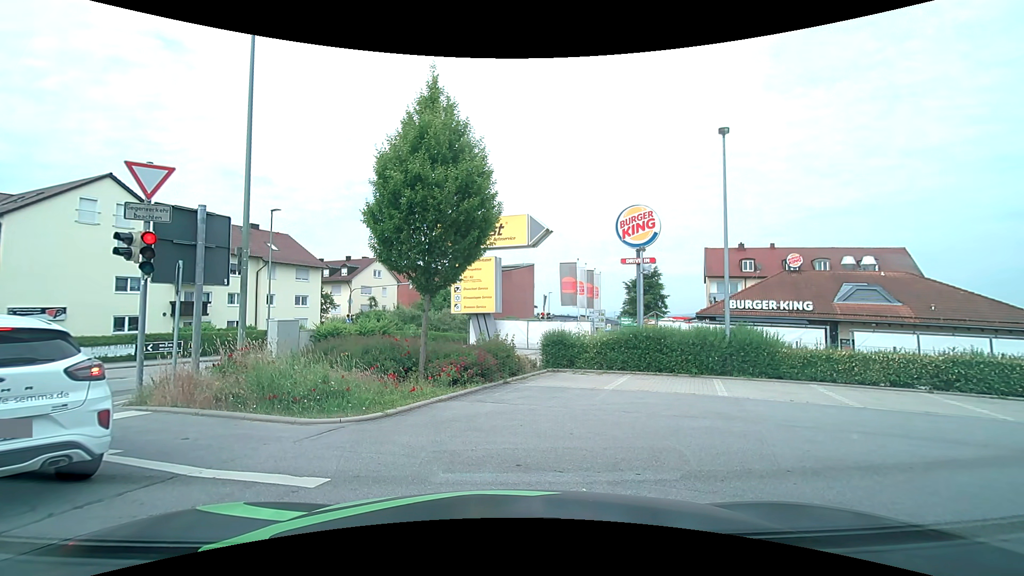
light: Day
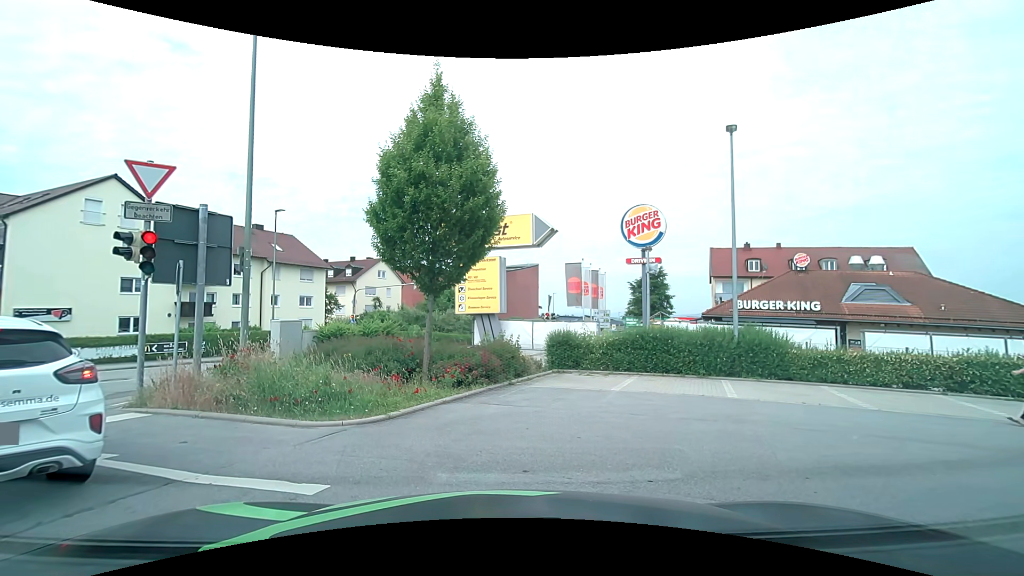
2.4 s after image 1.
(0.0, +0.1) m; 0°
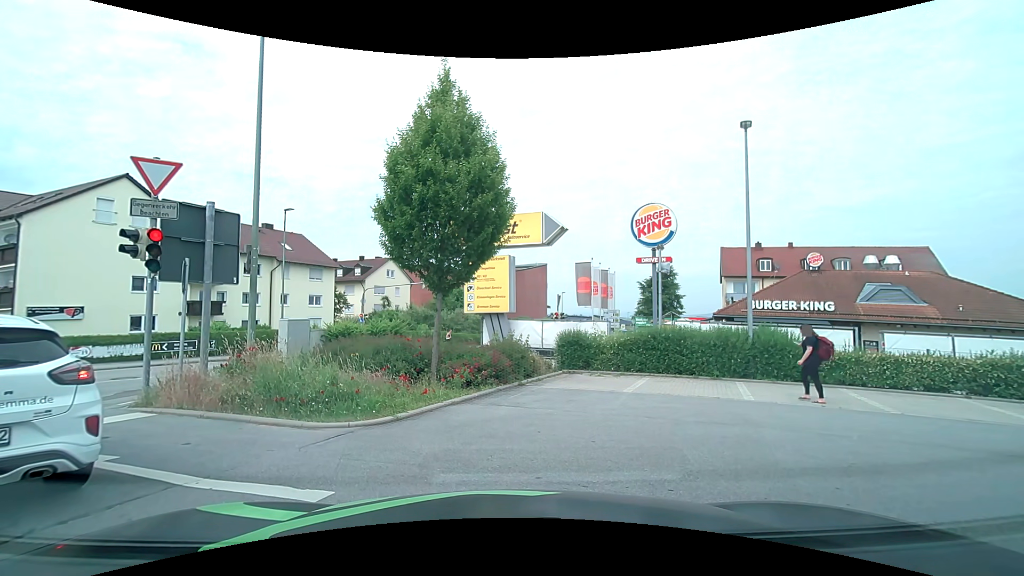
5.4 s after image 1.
(0.0, +0.3) m; 0°
